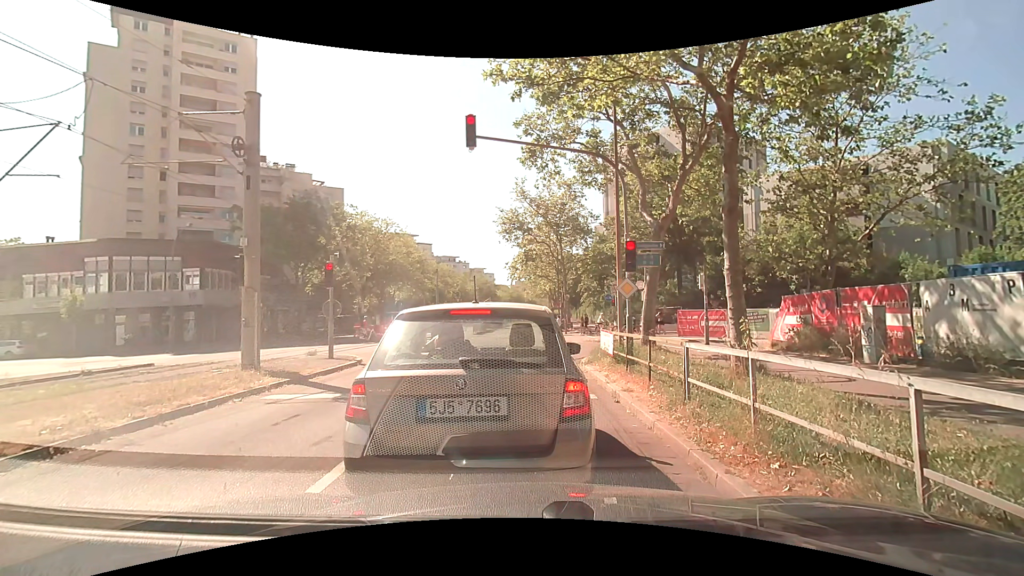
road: tertiary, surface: asphalt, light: Day
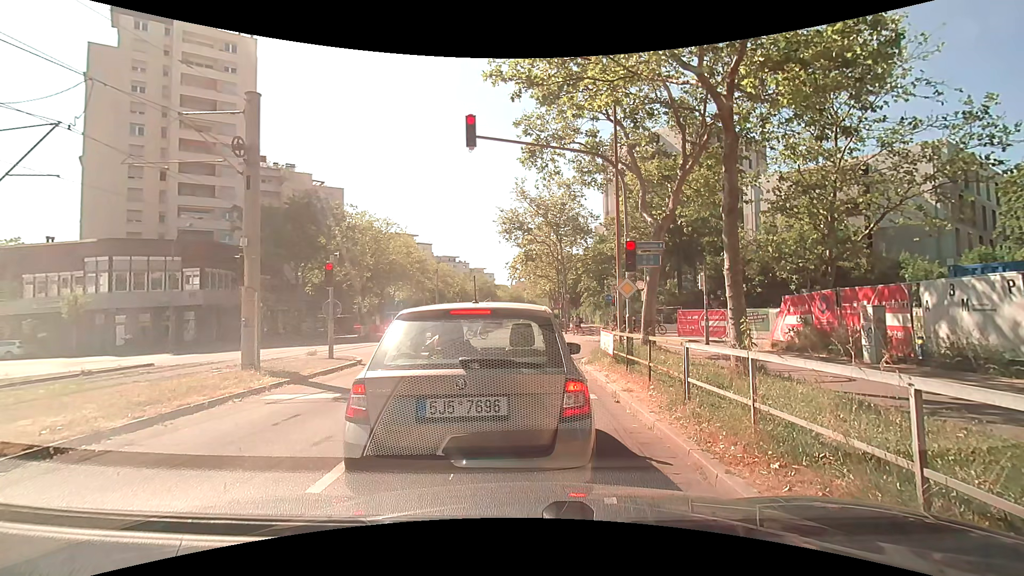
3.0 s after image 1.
(0.0, 0.0) m; 0°
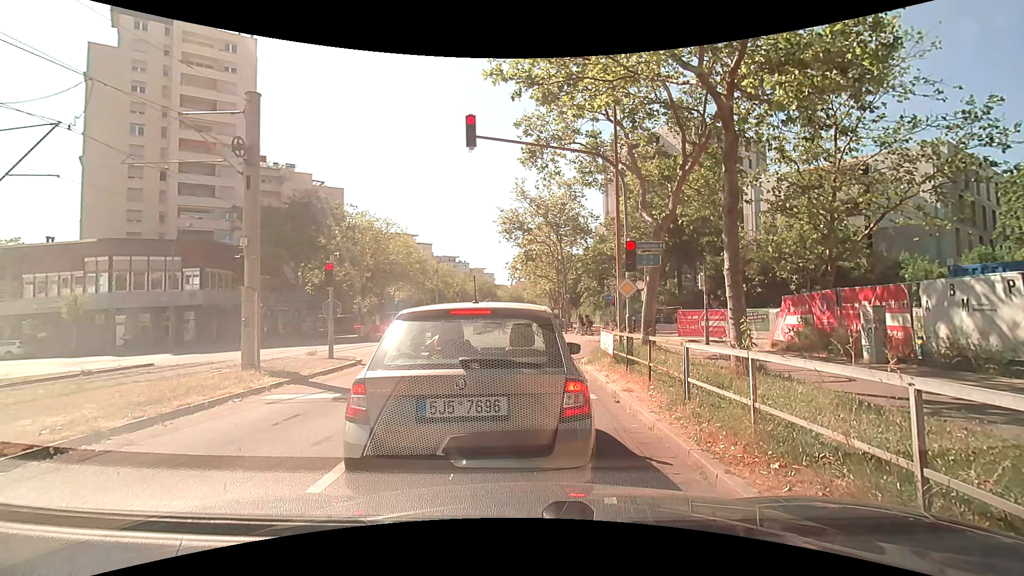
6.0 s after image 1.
(0.0, 0.0) m; 0°
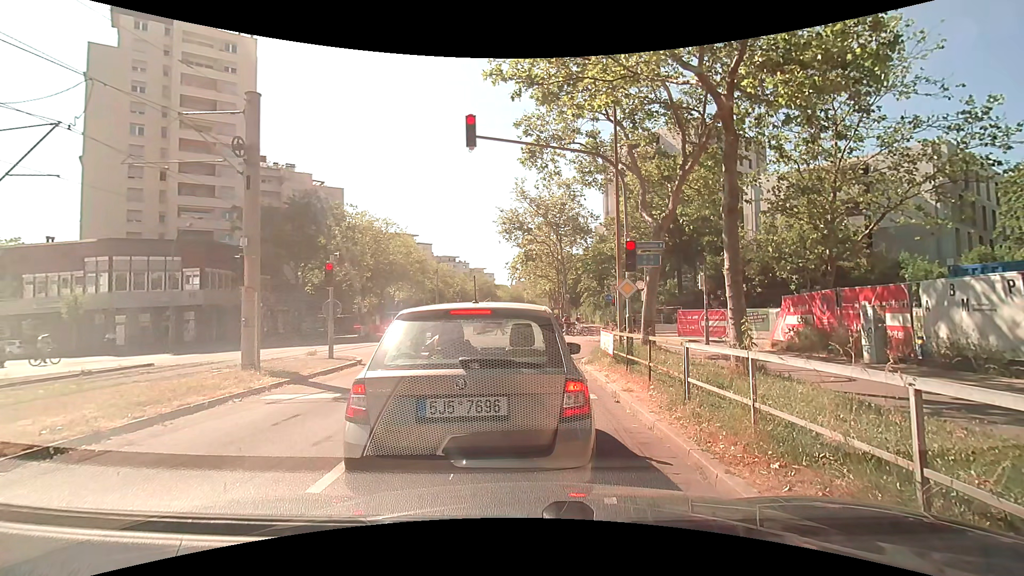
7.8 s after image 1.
(0.0, 0.0) m; 0°
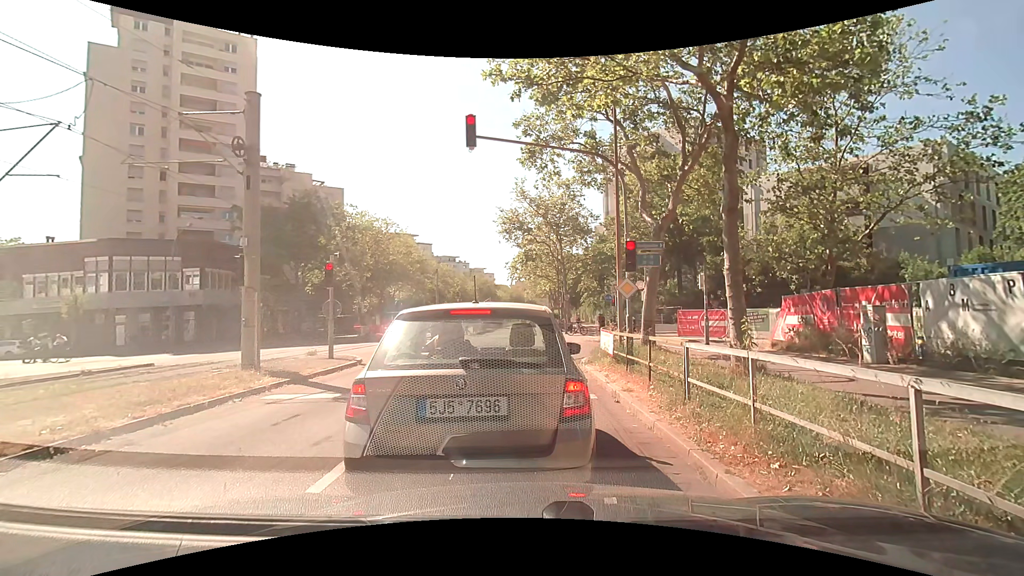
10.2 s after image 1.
(0.0, 0.0) m; 0°
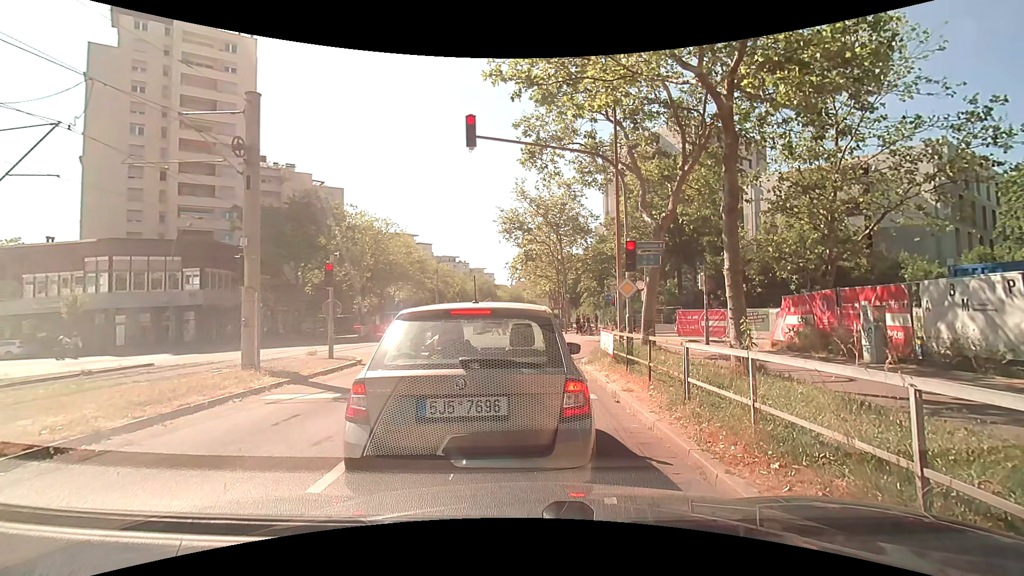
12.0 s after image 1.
(0.0, 0.0) m; 0°
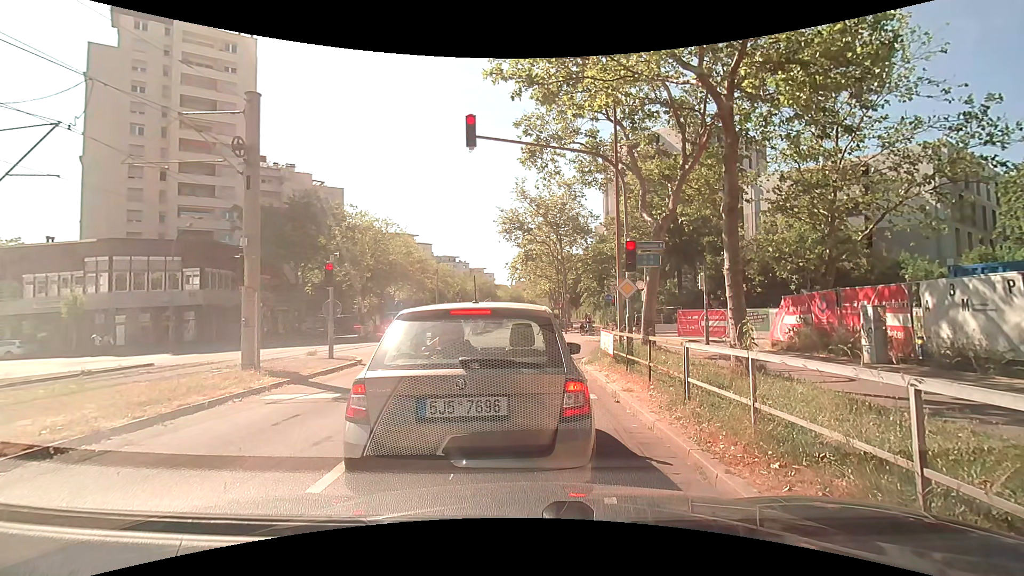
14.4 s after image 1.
(0.0, 0.0) m; 0°
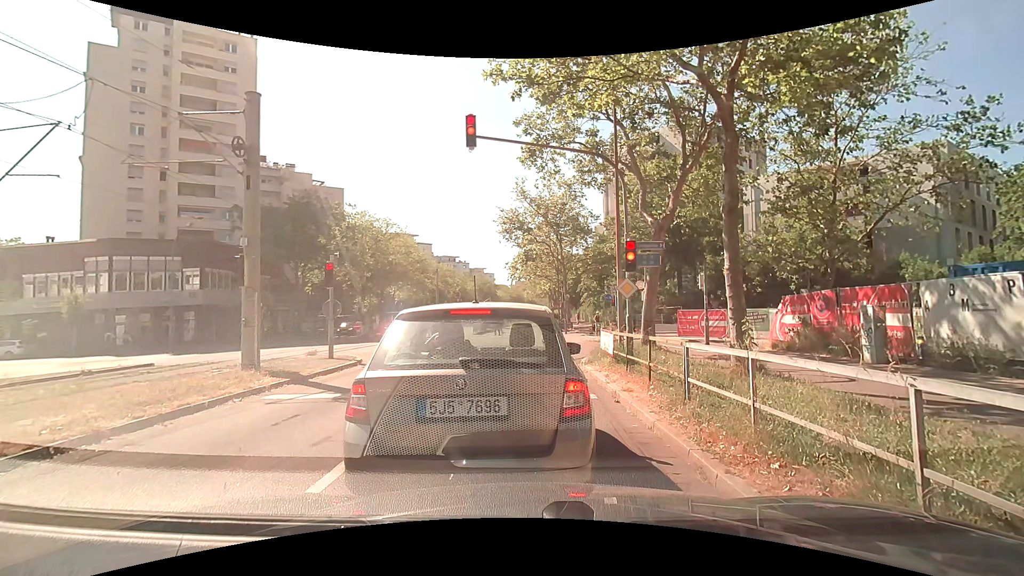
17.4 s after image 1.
(0.0, 0.0) m; 0°
(-1, +10) (-2, +20) (-3, +30) (-3, +40) (-4, +50) (-5, +60) (-6, +70) (-6, +80) (-7, +90) (-7, +100) m
